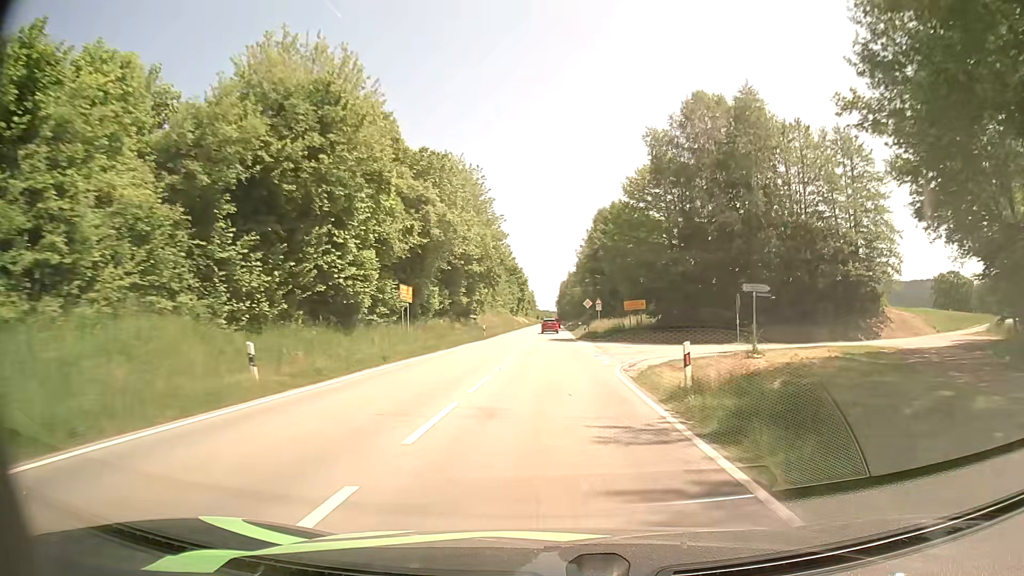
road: secondary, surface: asphalt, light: Day
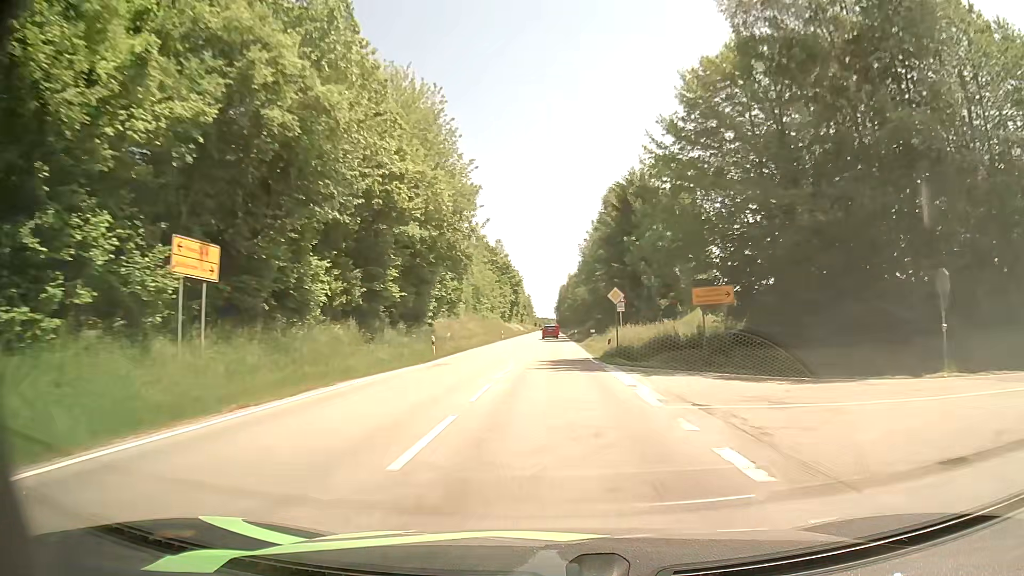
(-0.1, +24.9) m; 0°
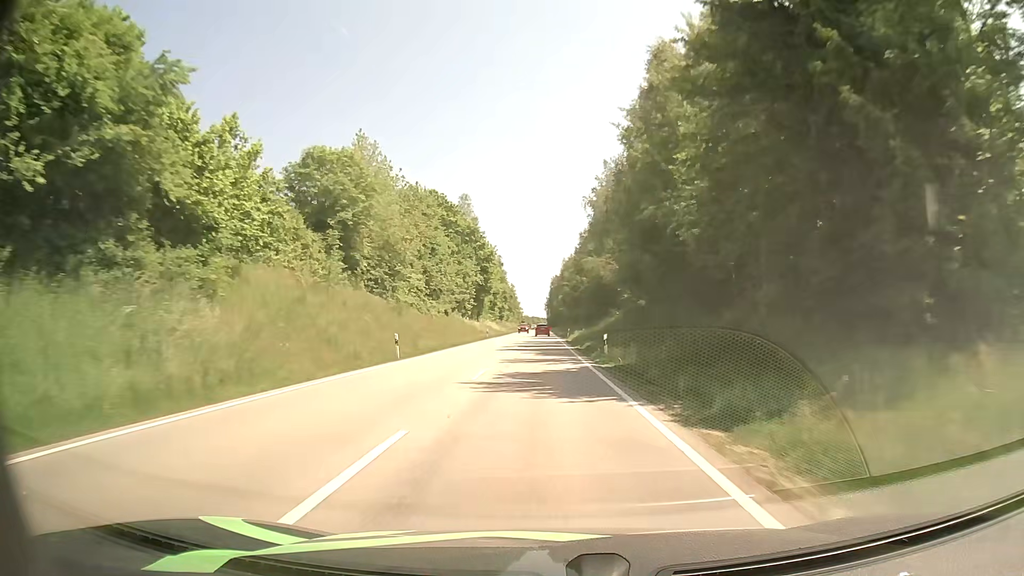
(+0.4, +50.8) m; +1°
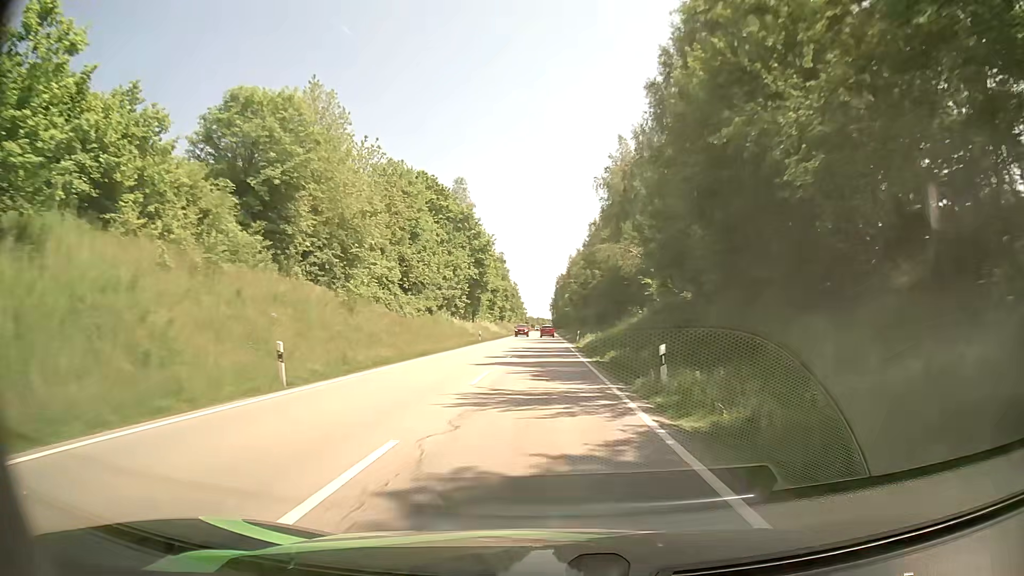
(-0.1, +12.8) m; -1°
(0, +10) (0, +20) (0, +30) (0, +40) (0, +50) (0, +60) (0, +70) (0, +80) (0, +90) (0, +100) m
